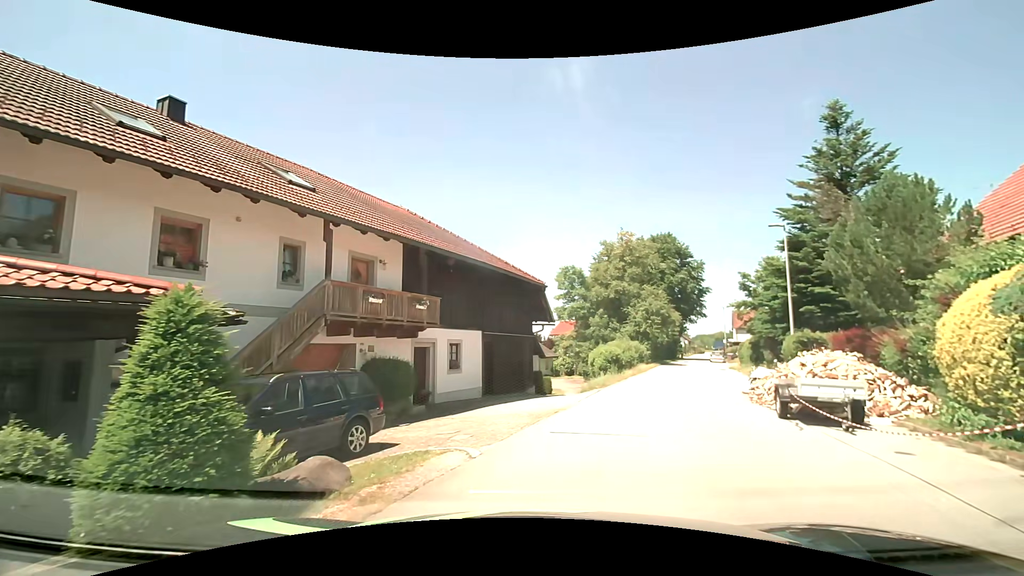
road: residential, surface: asphalt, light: Day
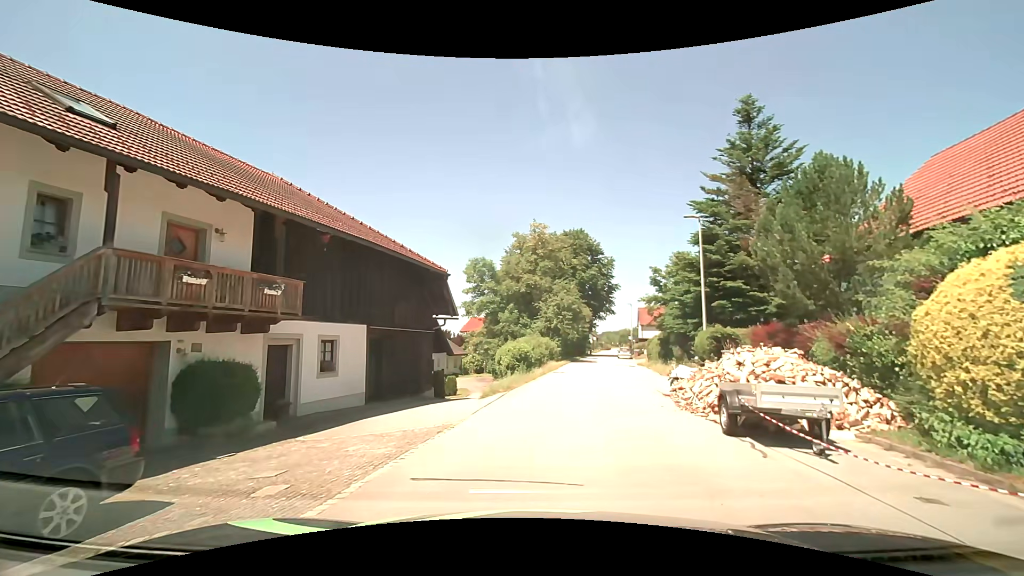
(+0.3, +3.2) m; +10°
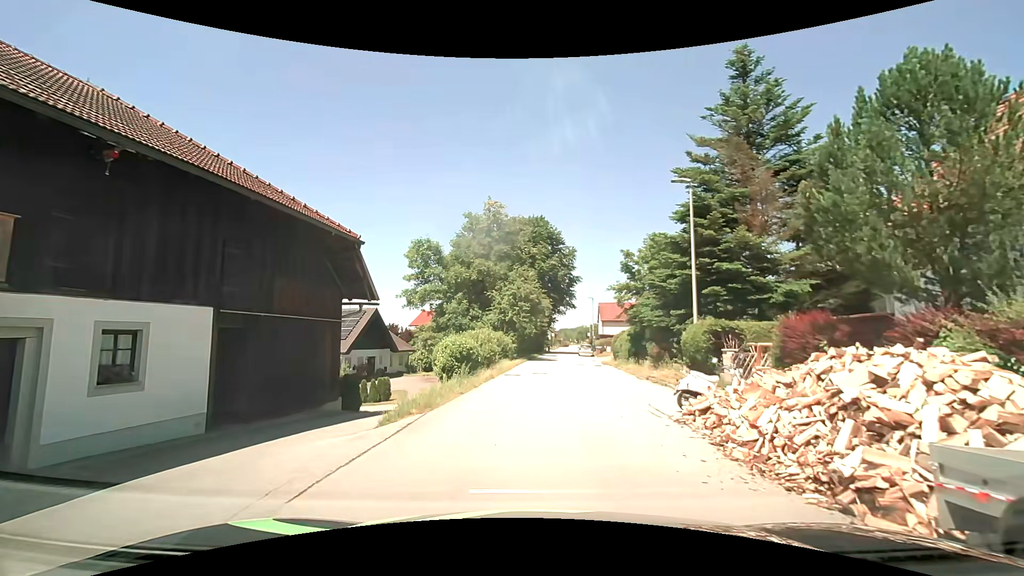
(+0.3, +6.1) m; +5°
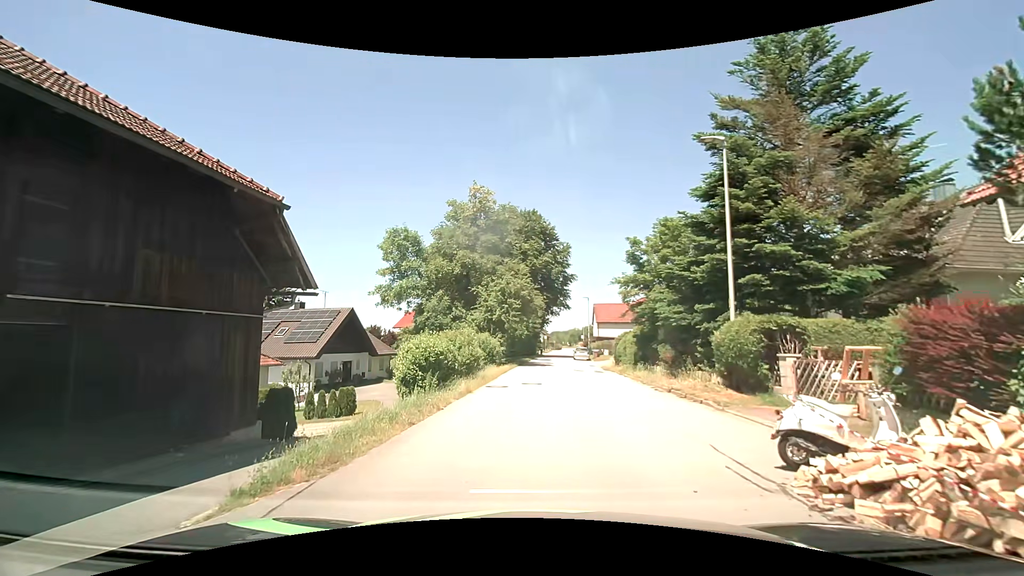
(0.0, +4.7) m; +1°
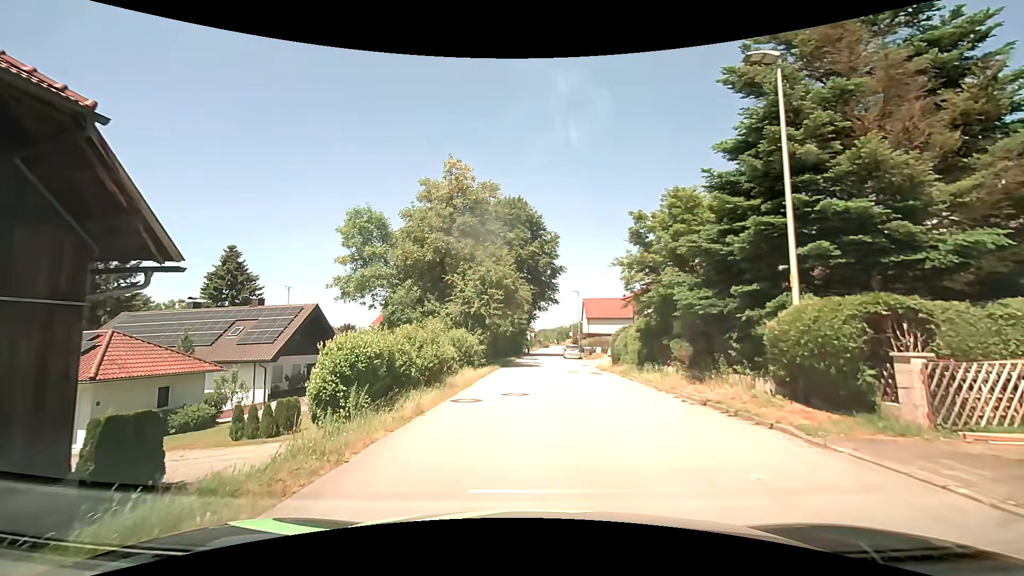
(+0.1, +4.8) m; +1°
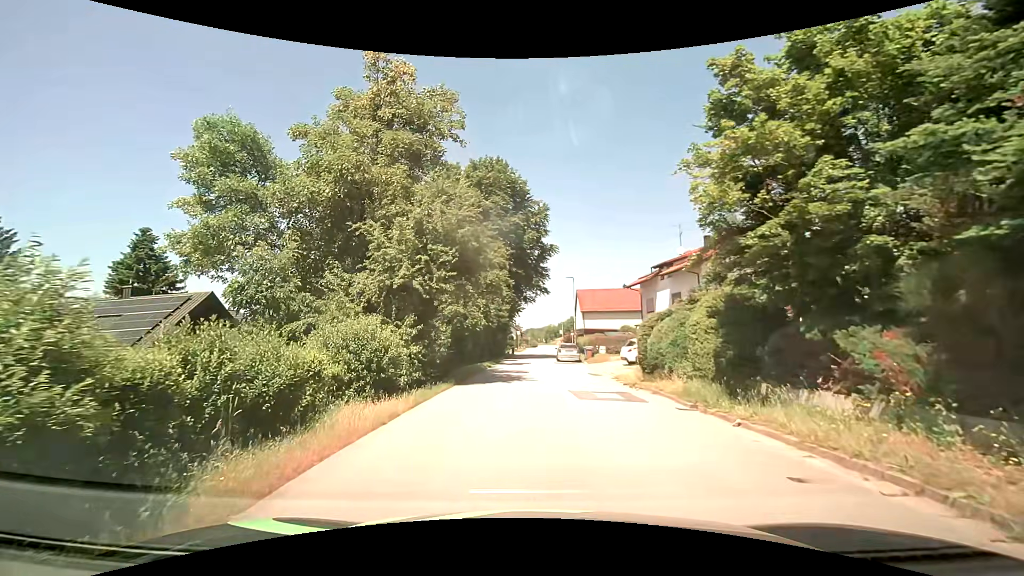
(+0.3, +12.3) m; +2°
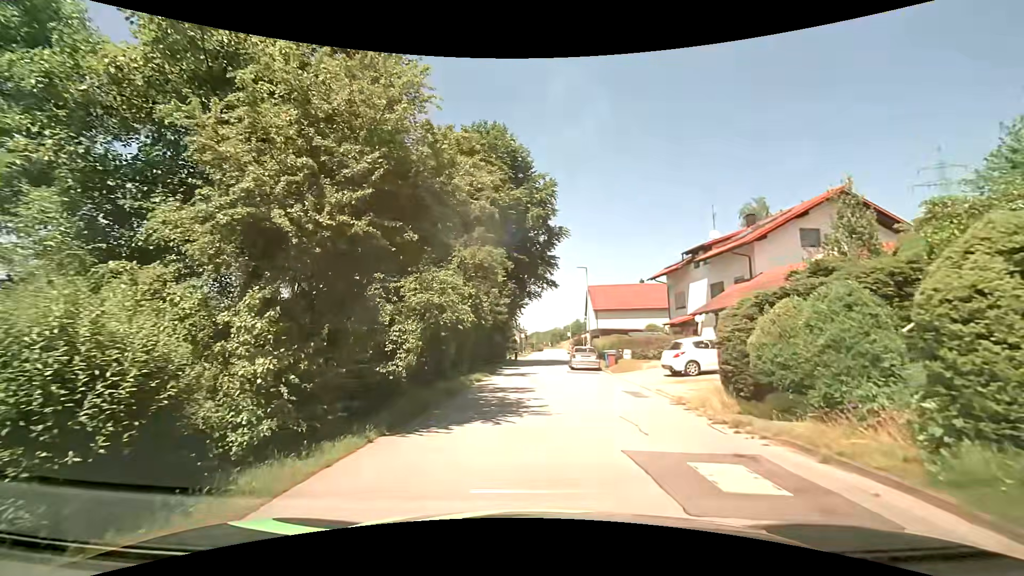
(-0.1, +8.2) m; -1°
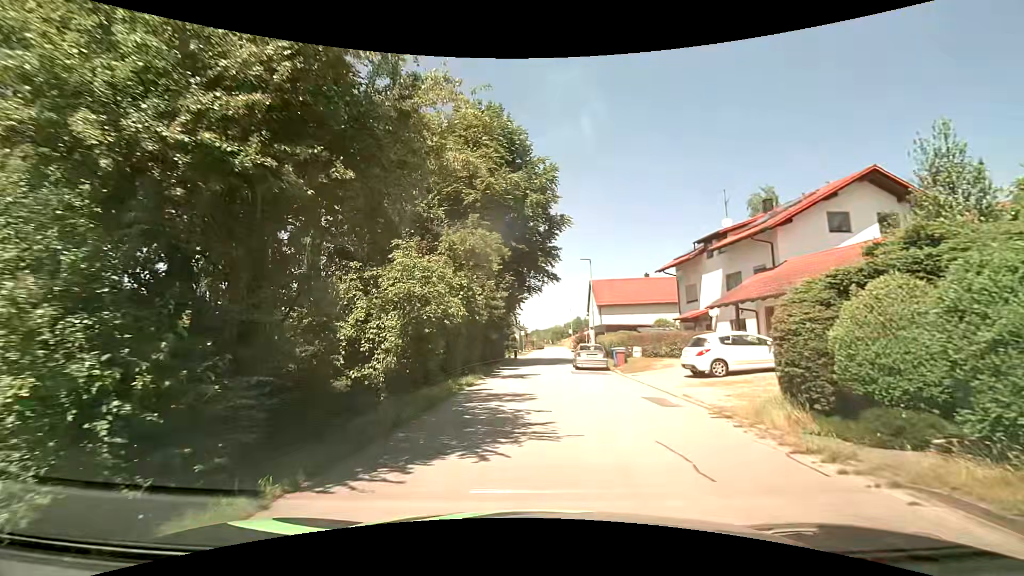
(0.0, +2.8) m; 0°
